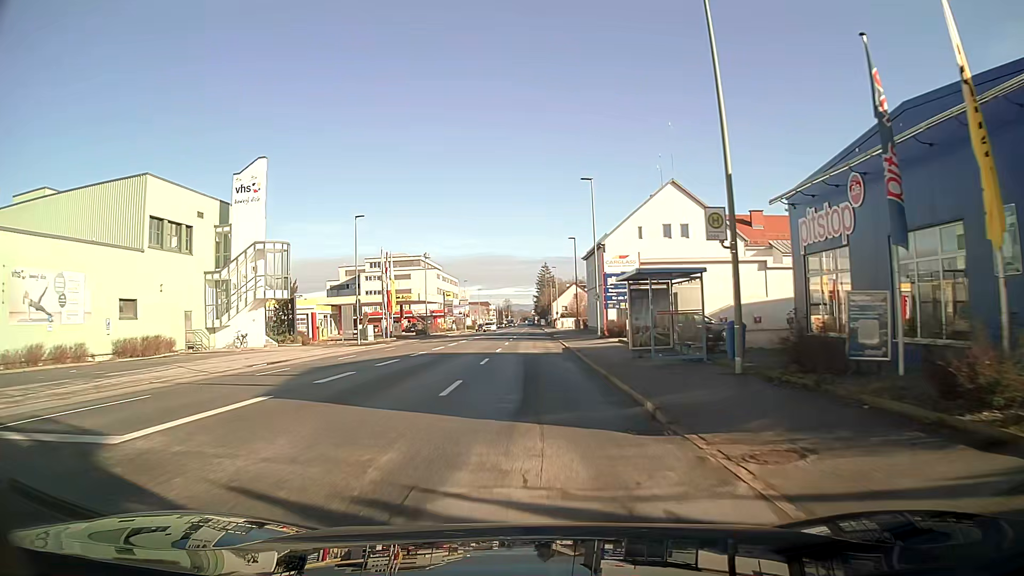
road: tertiary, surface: asphalt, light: Day
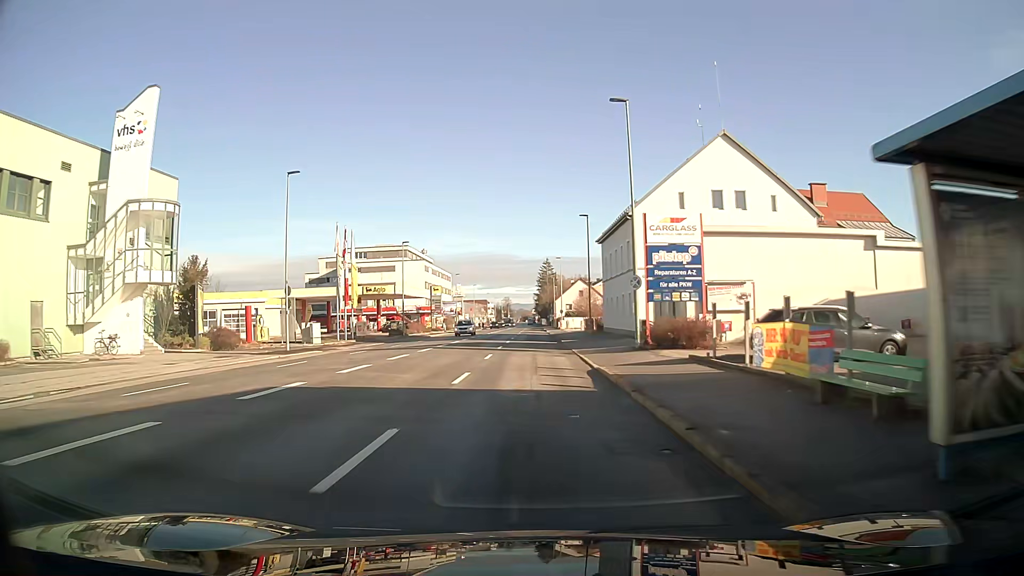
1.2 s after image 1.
(0.0, +16.2) m; 0°
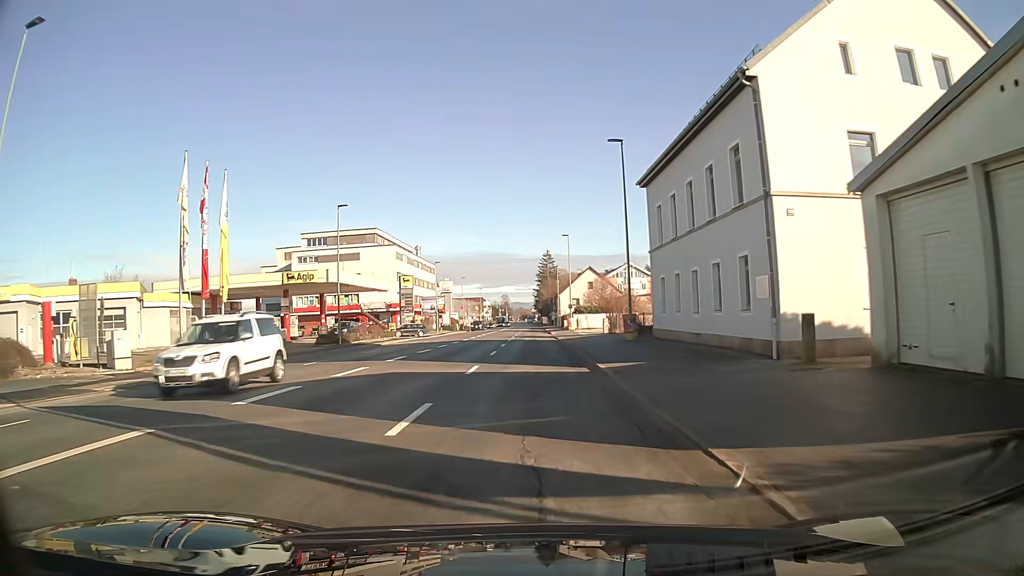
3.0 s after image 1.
(0.0, +24.4) m; 0°
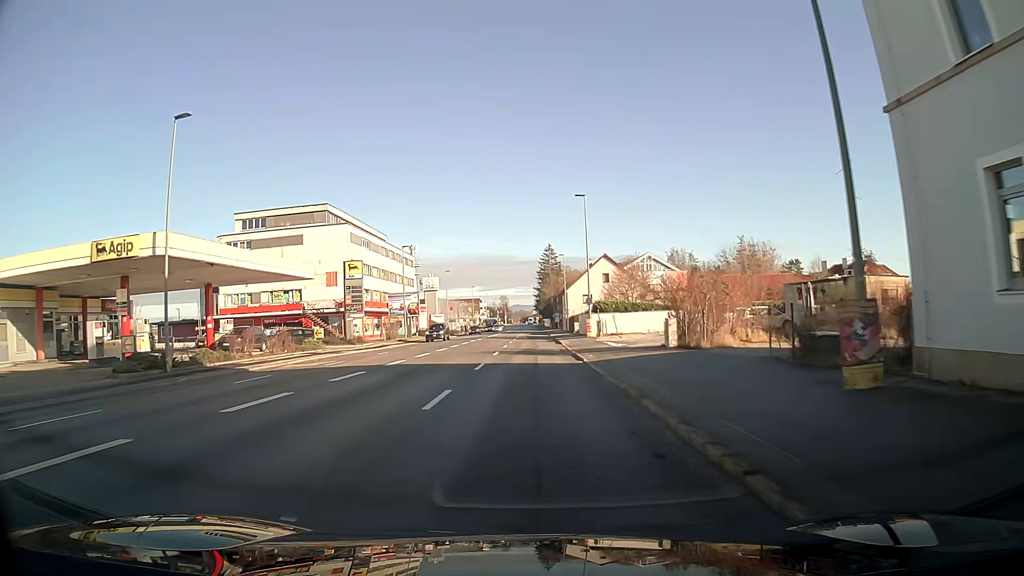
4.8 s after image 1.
(0.0, +24.5) m; 0°
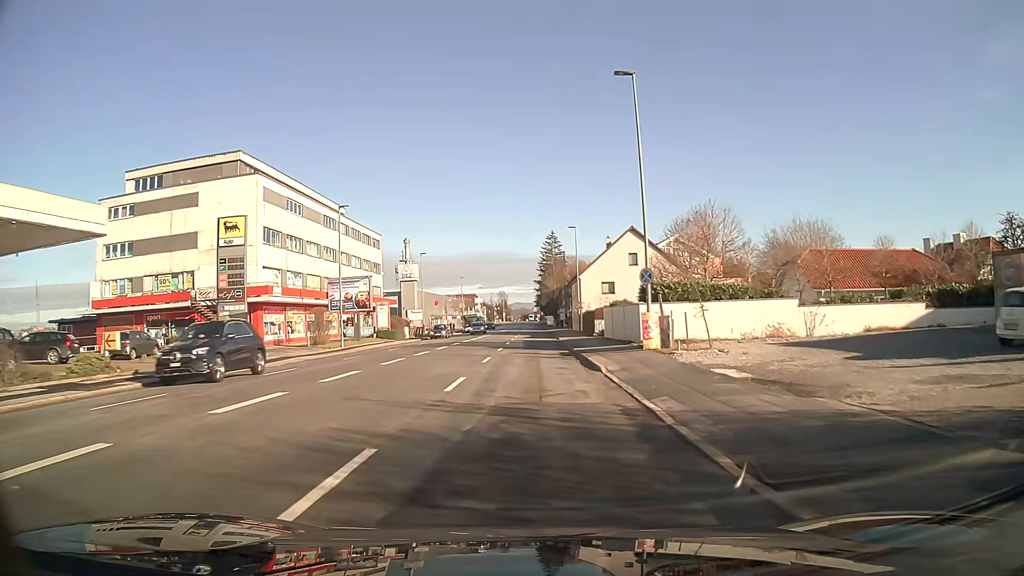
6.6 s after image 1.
(0.0, +24.6) m; 0°
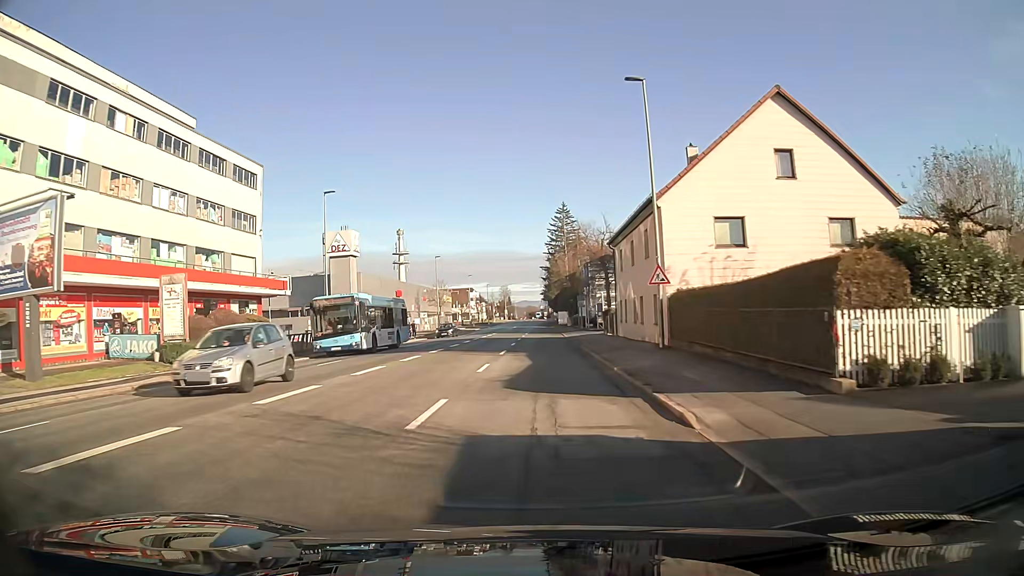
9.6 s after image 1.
(-0.1, +40.7) m; -1°
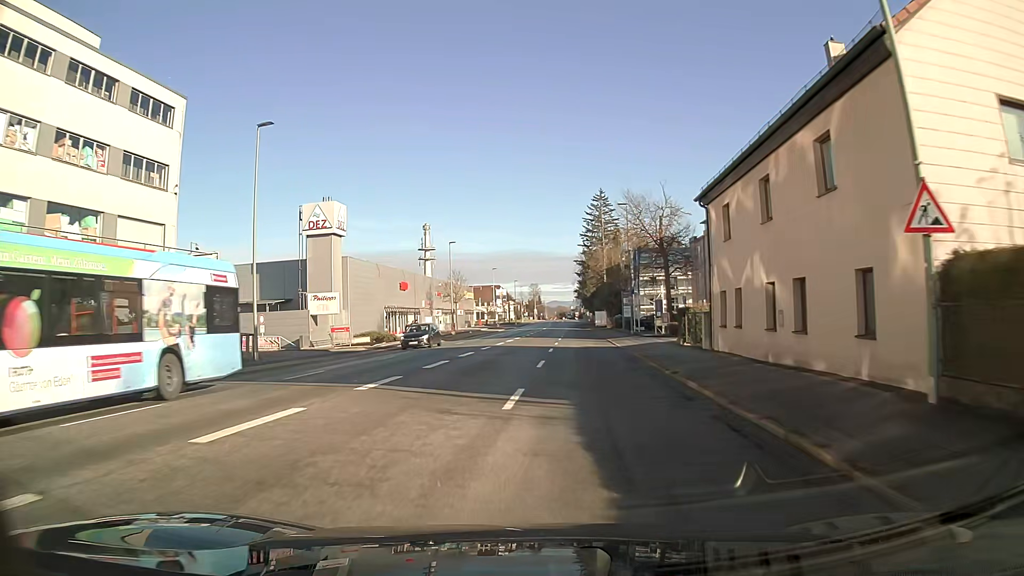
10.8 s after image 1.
(-0.3, +16.1) m; -2°
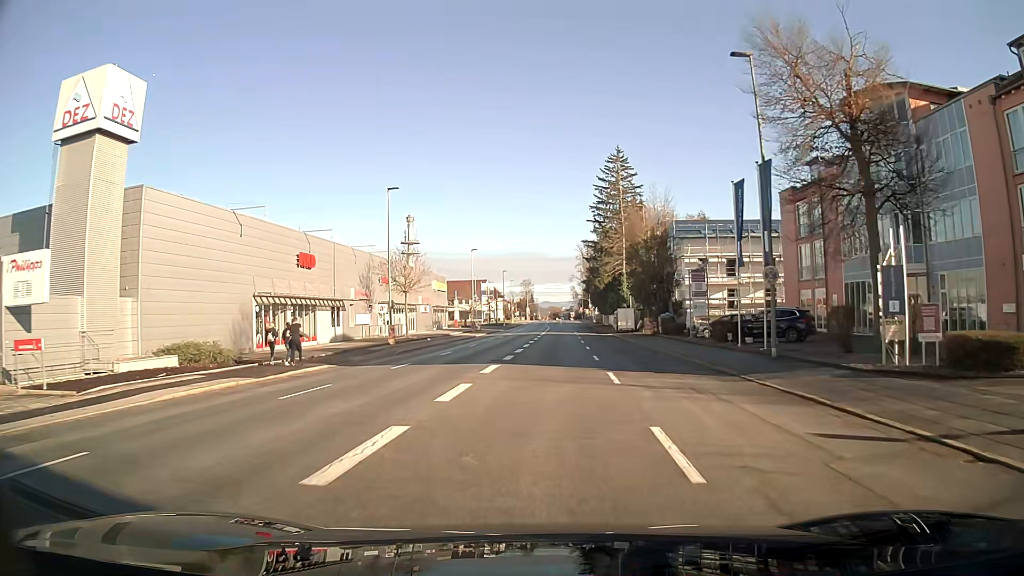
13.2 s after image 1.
(-0.2, +31.6) m; +1°
(0, +10) (0, +20) (+1, +30) (+1, +40) (+1, +50) (+2, +60) (+2, +70) (+2, +80) (+3, +90) (+3, +100) m
